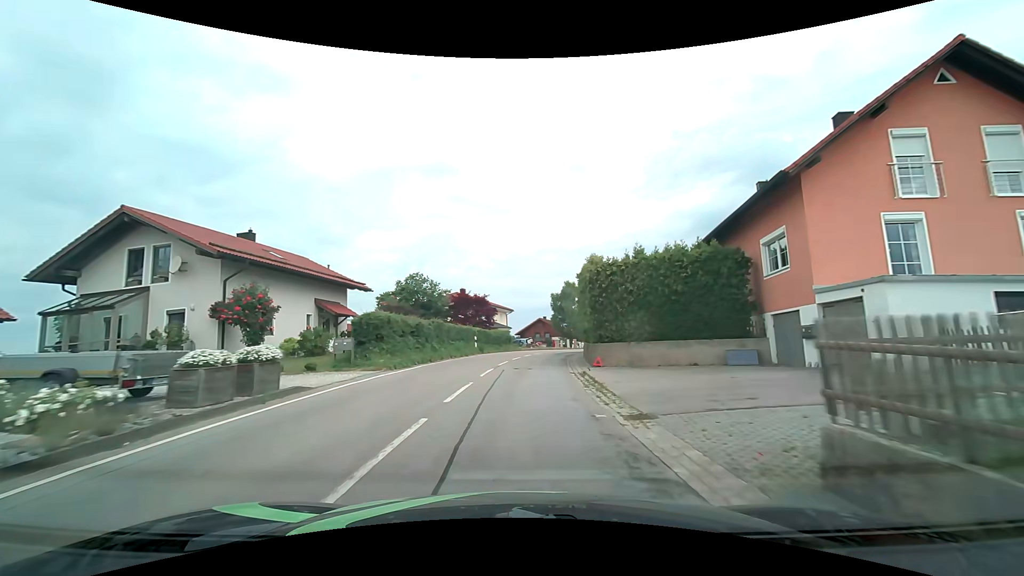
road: tertiary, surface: asphalt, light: Day
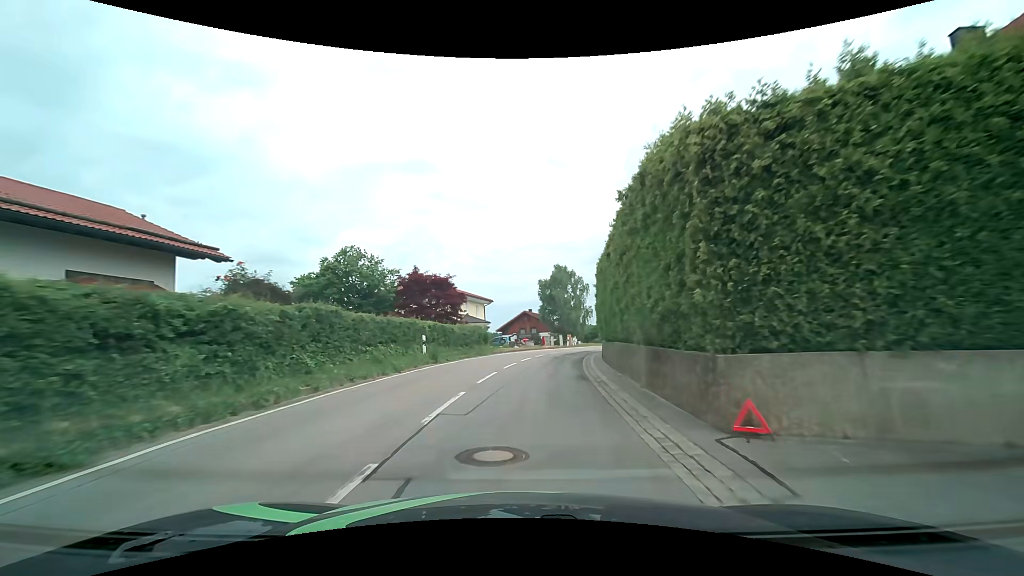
(+0.2, +14.9) m; +2°
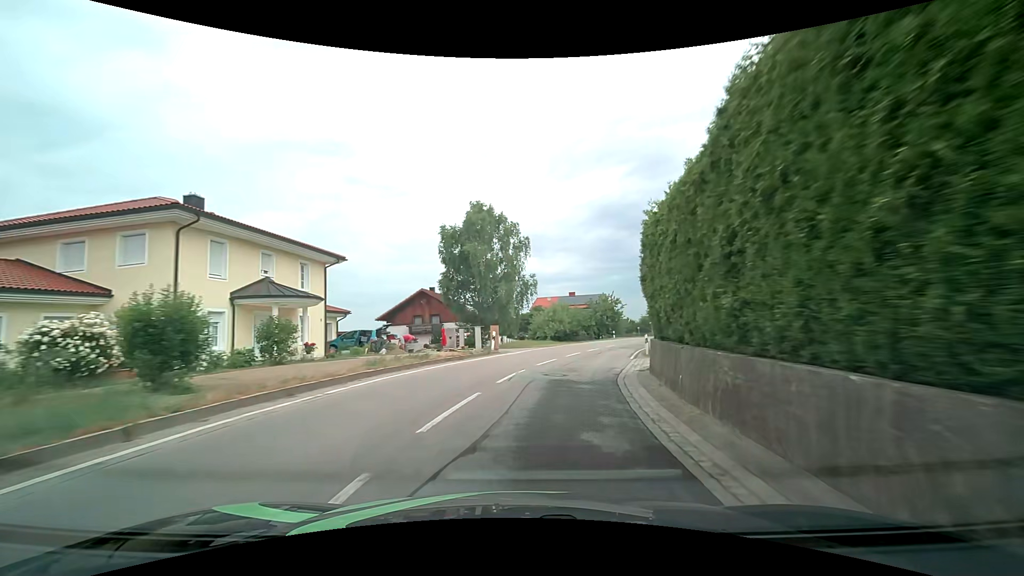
(+2.0, +30.1) m; +10°
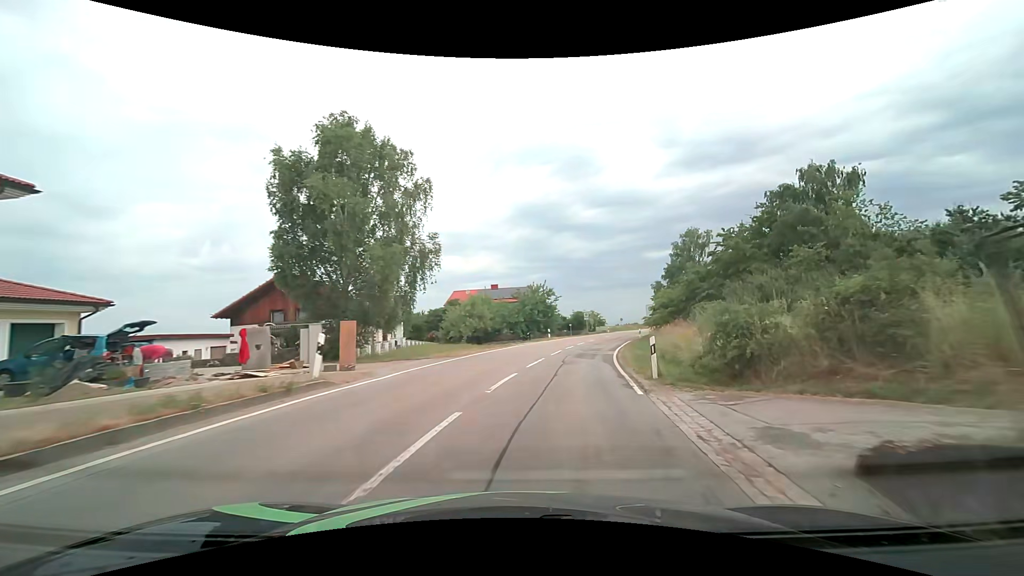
(+1.0, +14.5) m; +9°
(+1, +10) (+2, +20) (+4, +30) (+7, +39) (+9, +49) (+12, +58) (+16, +68) (+19, +77) (+22, +87) (+25, +96) m
